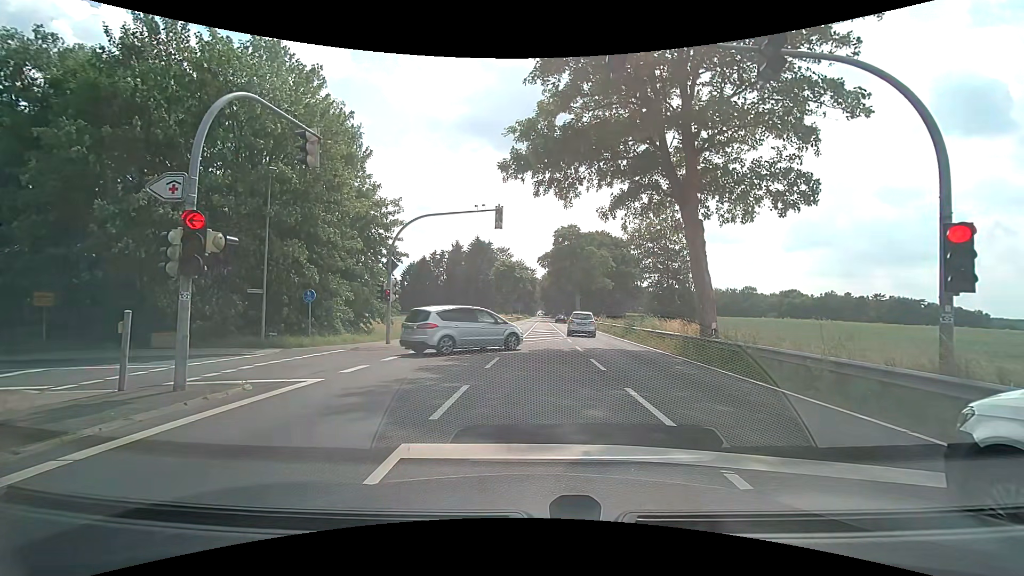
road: primary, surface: asphalt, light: Day
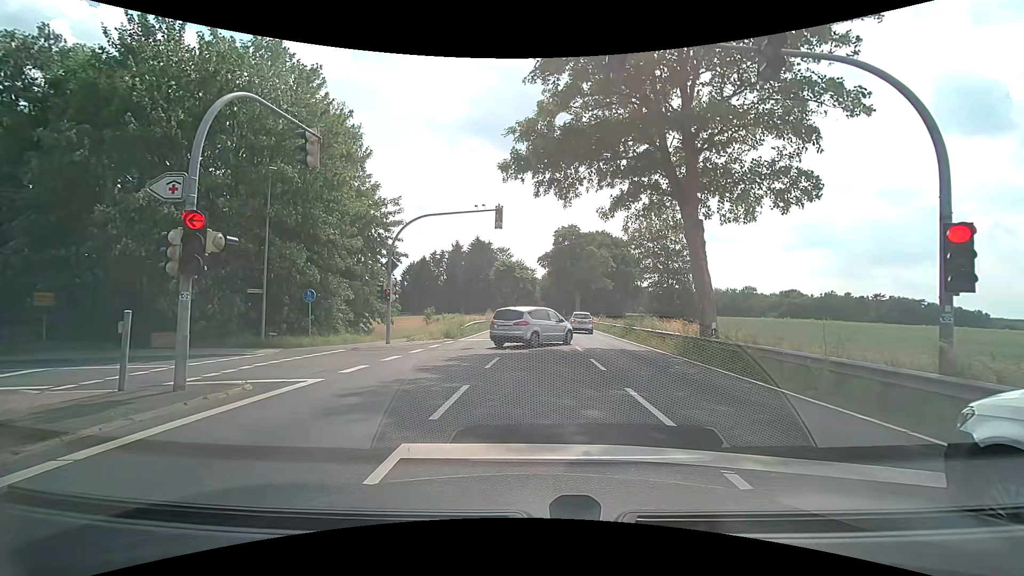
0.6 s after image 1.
(0.0, 0.0) m; 0°
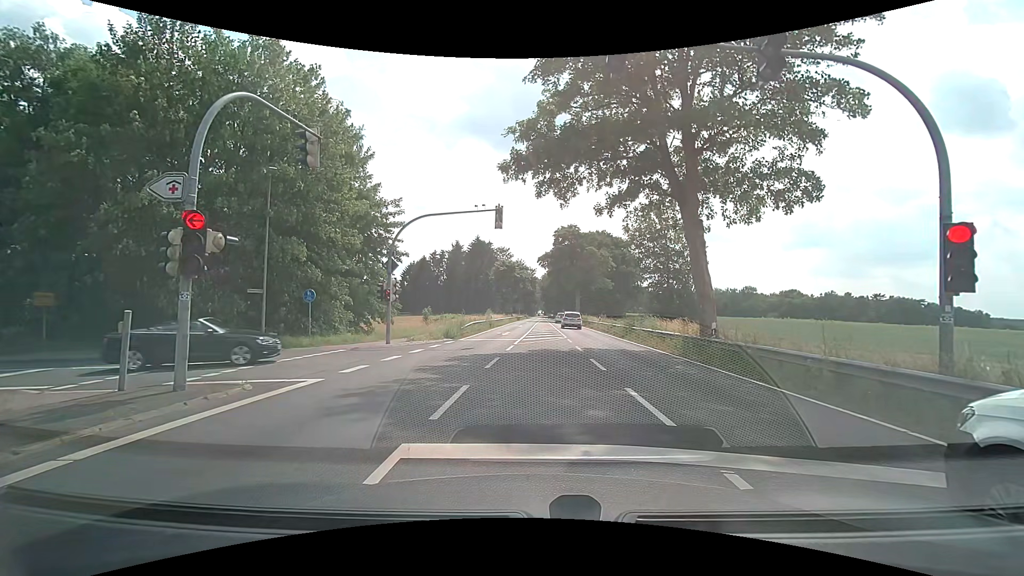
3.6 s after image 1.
(0.0, 0.0) m; 0°
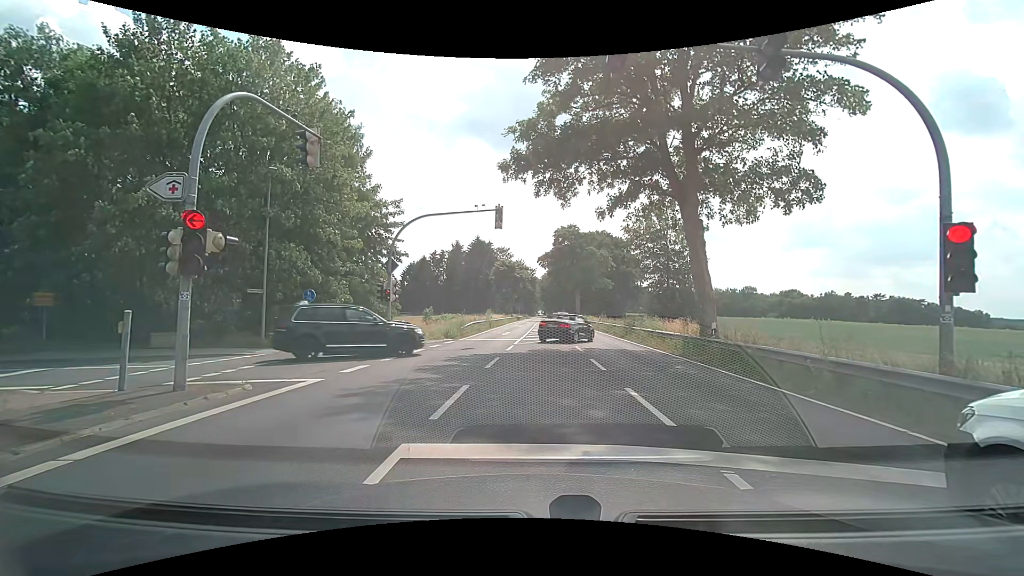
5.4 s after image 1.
(0.0, 0.0) m; 0°
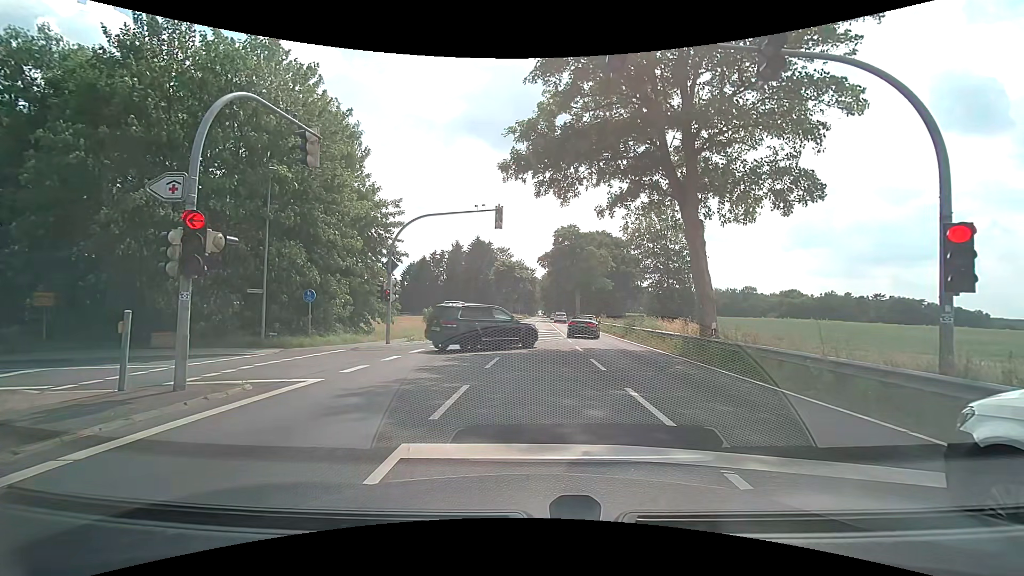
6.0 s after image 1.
(0.0, 0.0) m; 0°
(0, +10) (-5, +18) (-15, +19) (-25, +19) (-35, +19) (-45, +20) (-55, +20) (-65, +21) (-75, +22) (-85, +23) m
